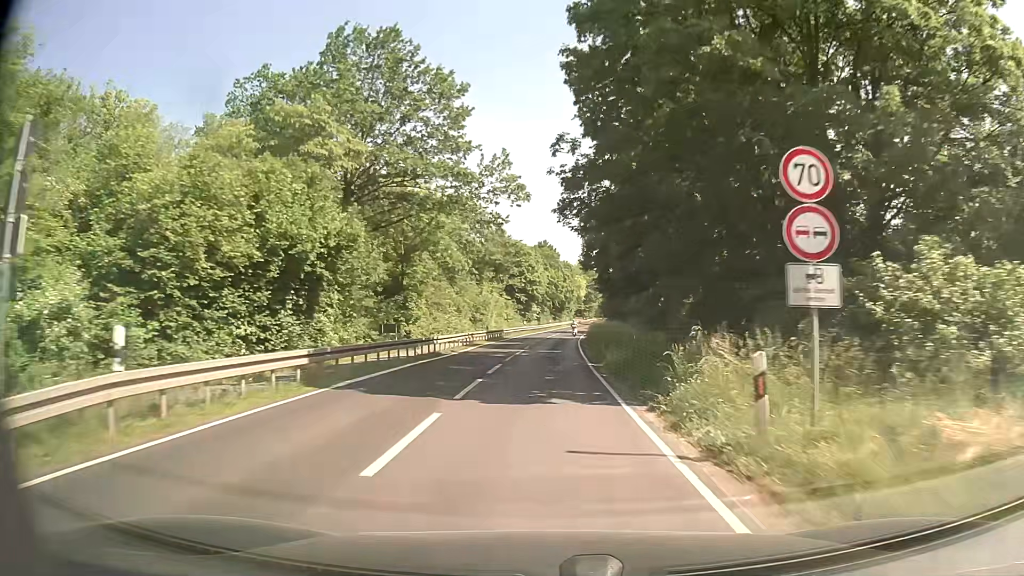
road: secondary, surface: asphalt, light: Day
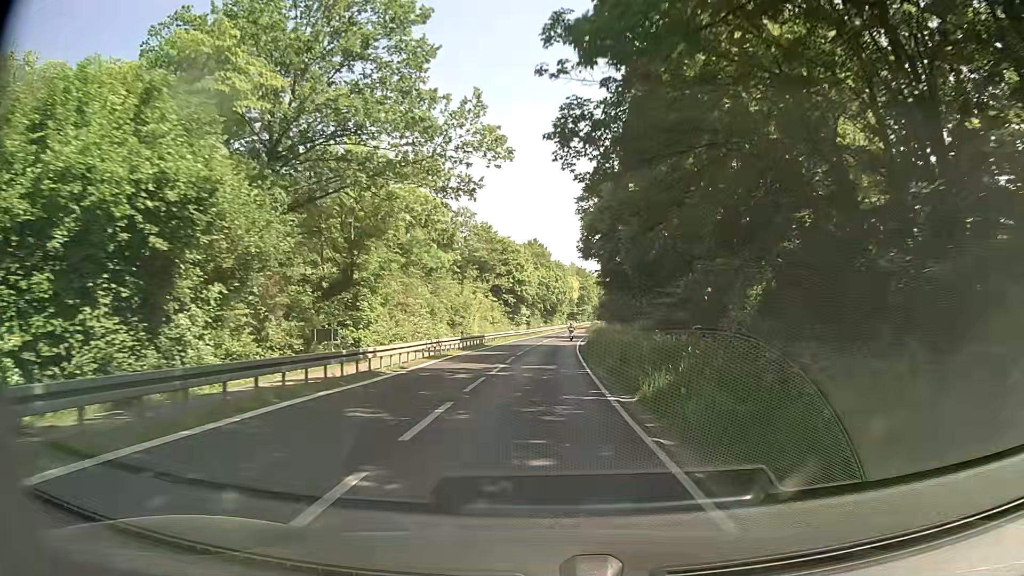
(+0.1, +9.9) m; +1°
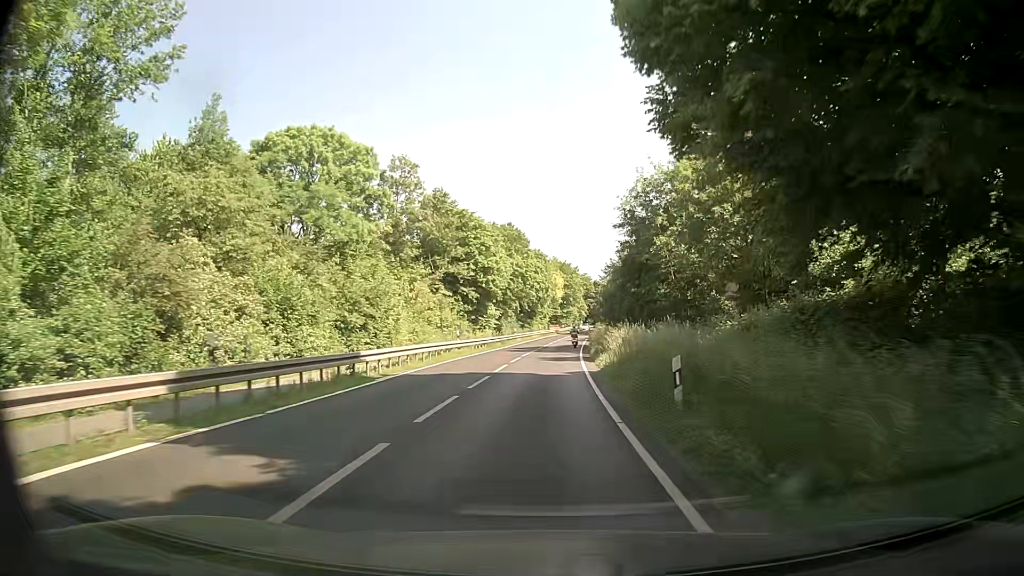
(+0.6, +27.8) m; +2°
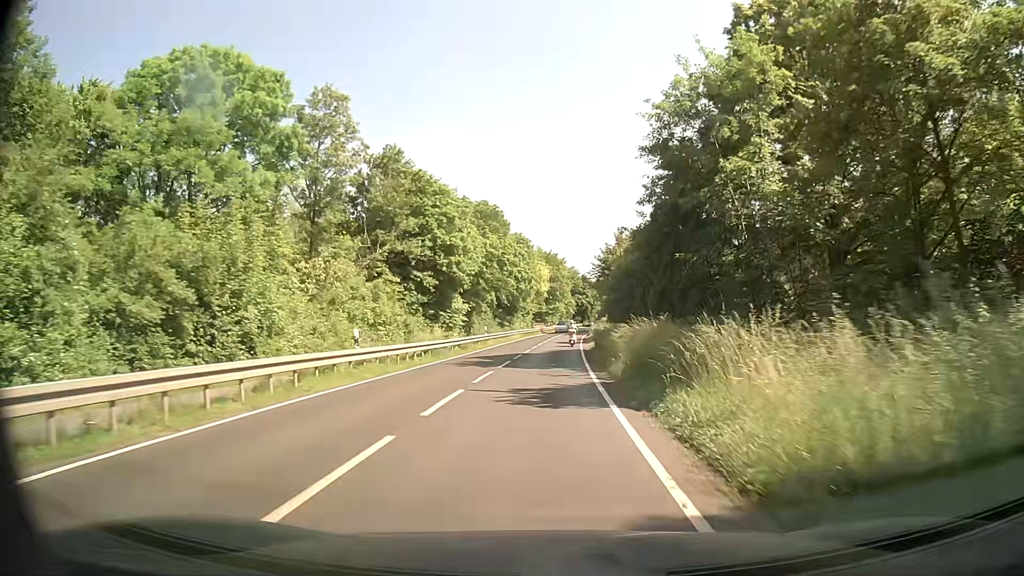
(+0.3, +17.6) m; +1°
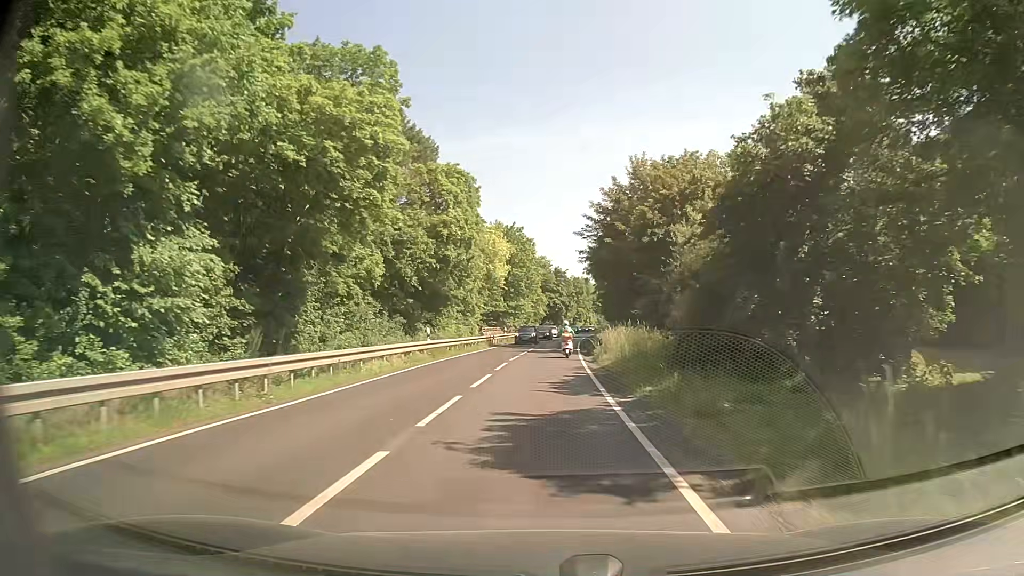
(+1.3, +42.9) m; +3°
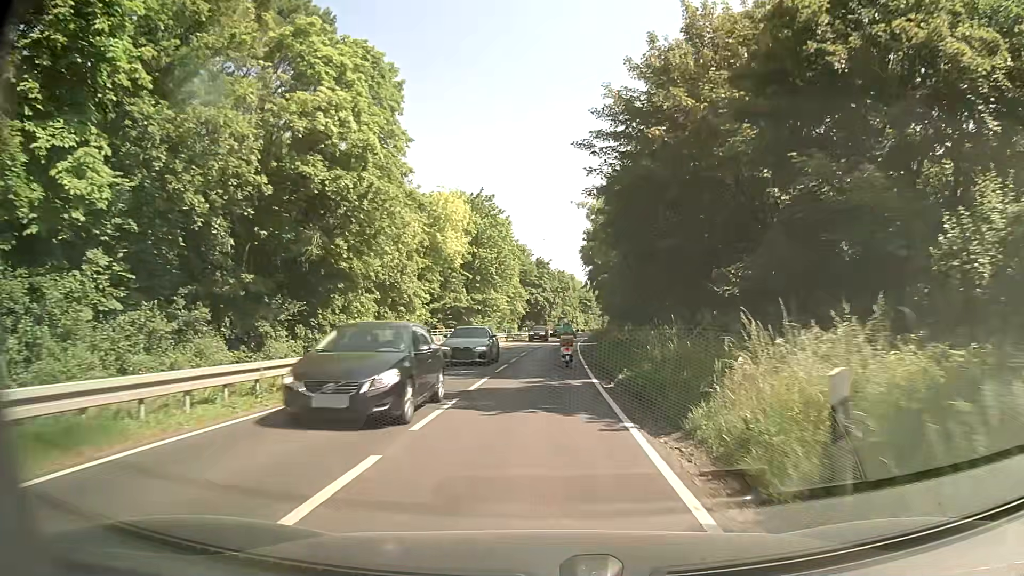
(+0.6, +24.2) m; +2°
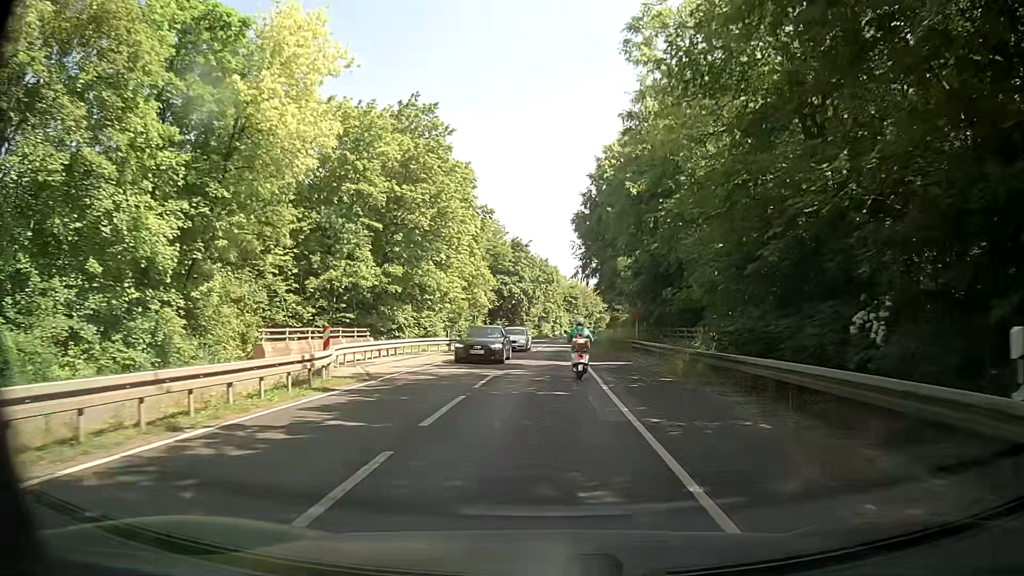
(+0.2, +29.6) m; +1°
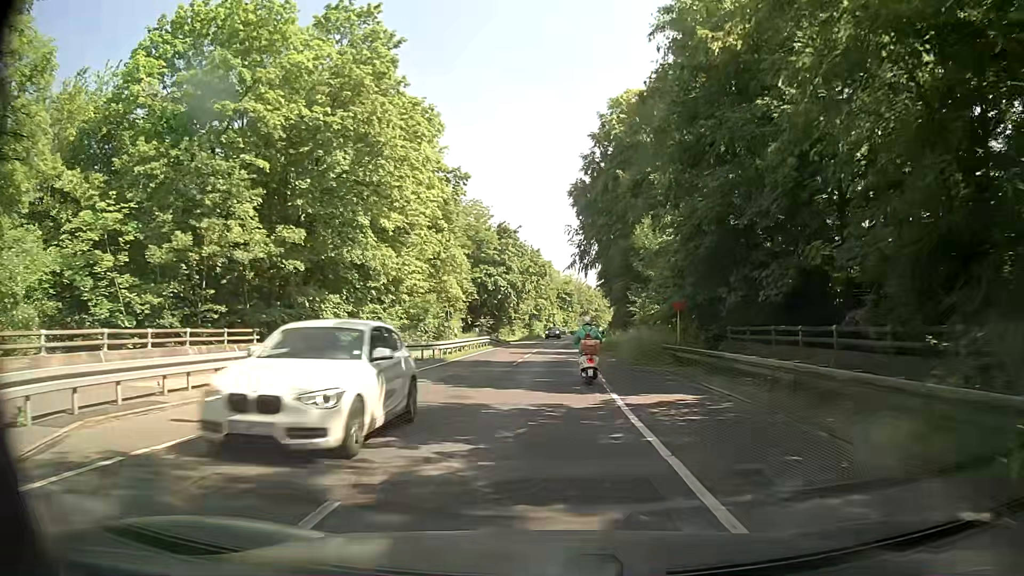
(+0.2, +13.9) m; +2°
(0, +10) (0, +20) (0, +30) (+1, +40) (+1, +50) (+2, +60) (+2, +70) (+3, +80) (+4, +90) (+5, +100) m
